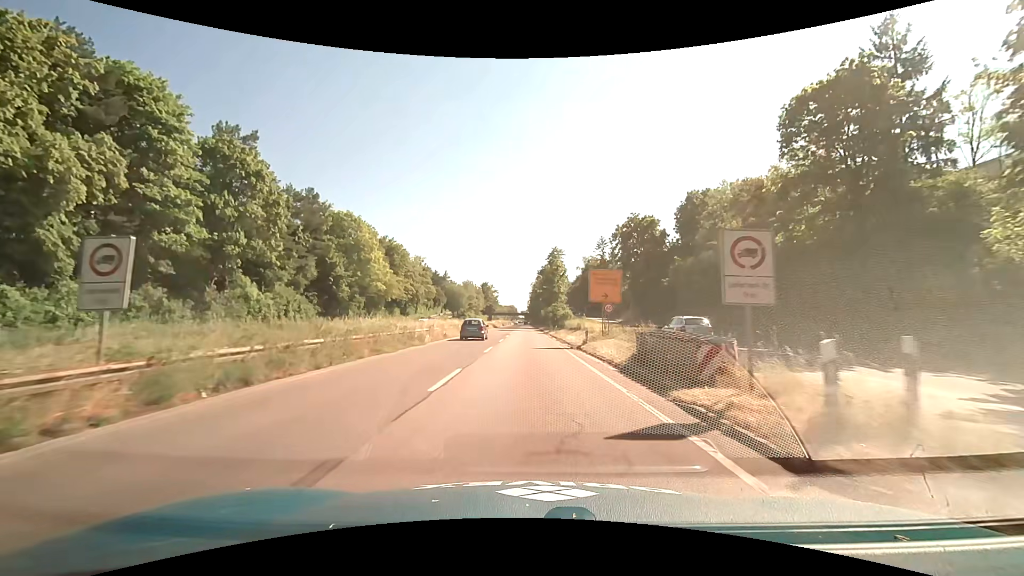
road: trunk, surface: asphalt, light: Day
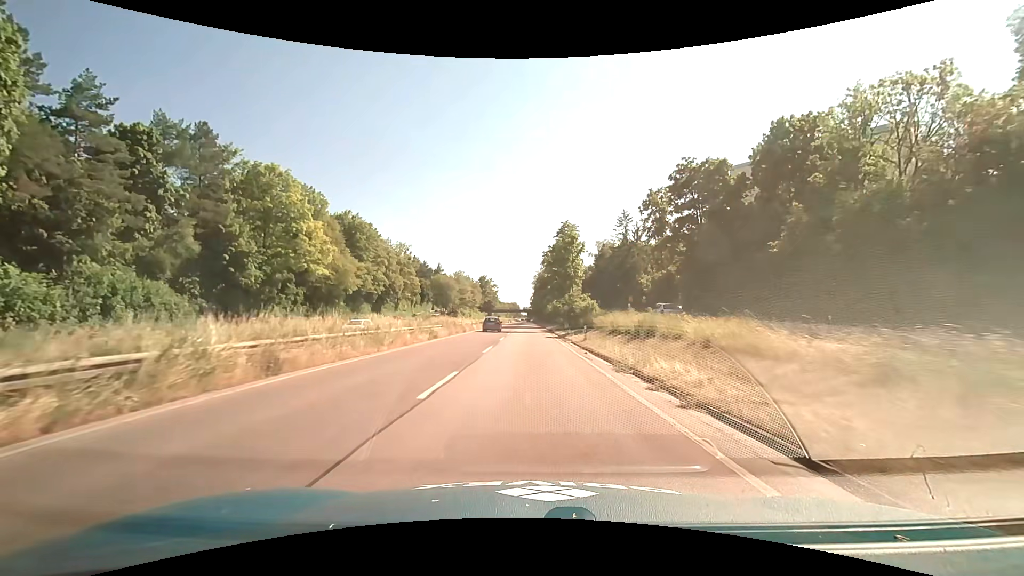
(0.0, +25.9) m; 0°
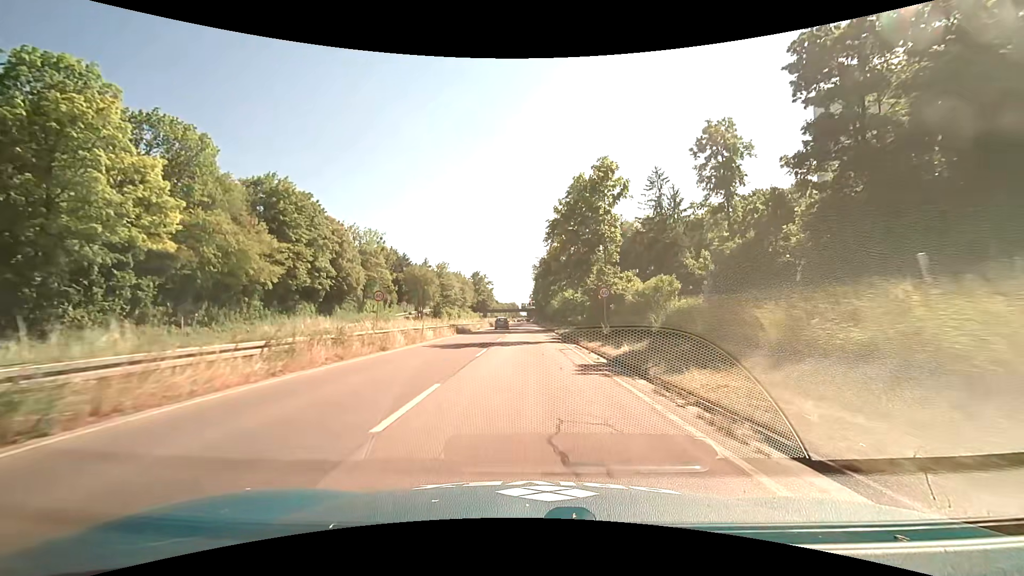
(-0.1, +26.4) m; 0°
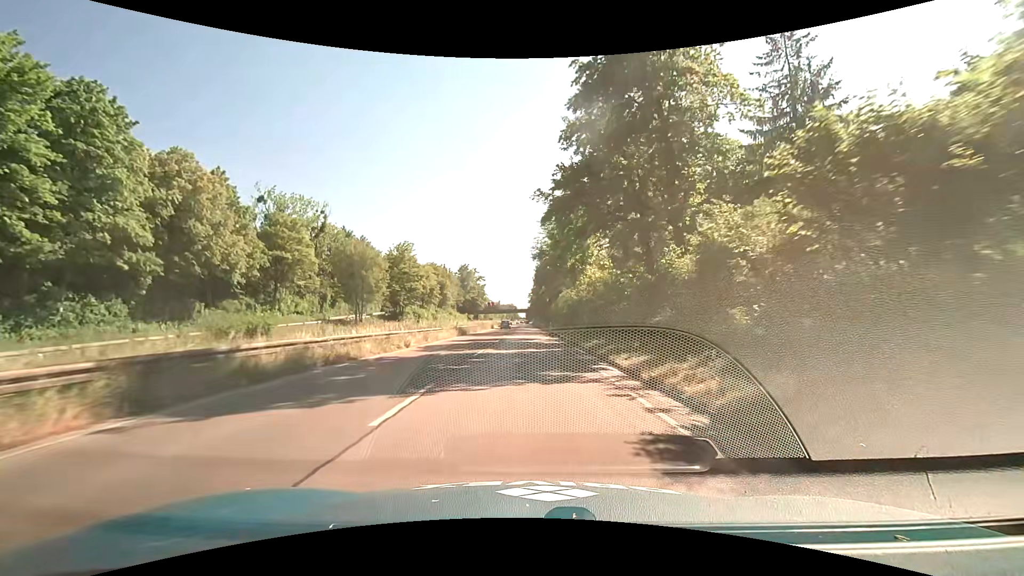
(0.0, +35.7) m; 0°
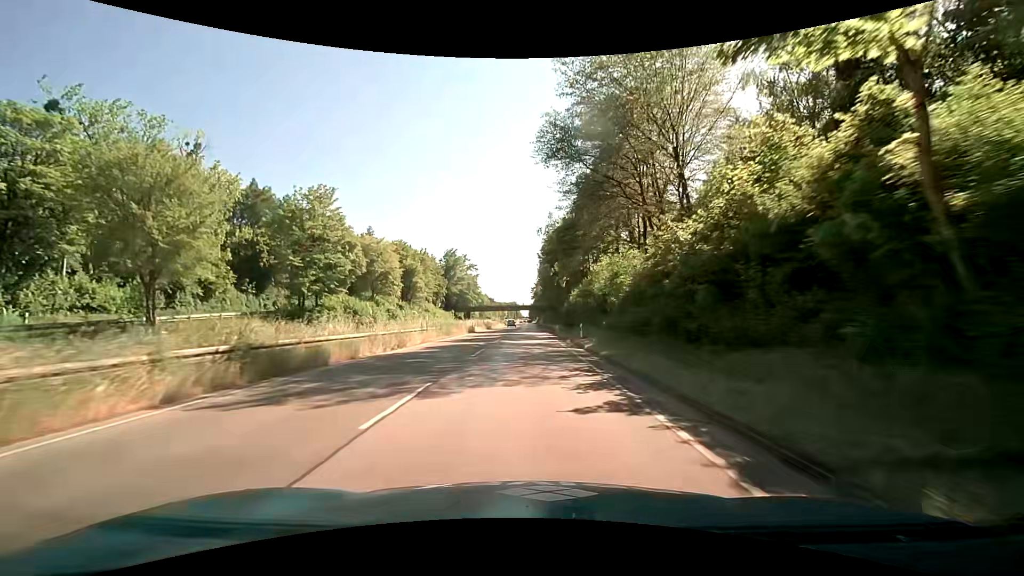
(-0.2, +36.2) m; 0°
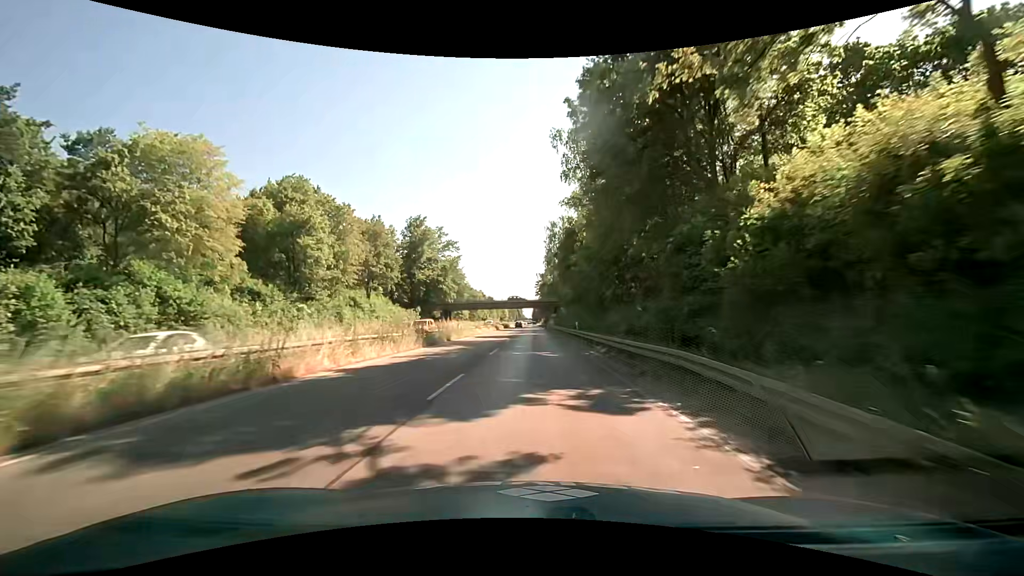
(-0.8, +45.8) m; -1°
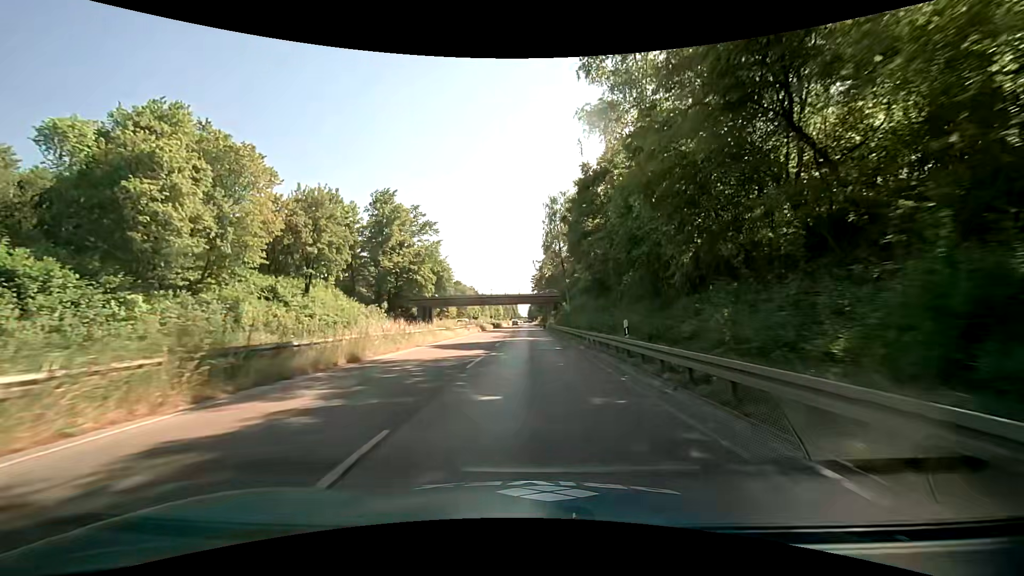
(0.0, +18.5) m; +1°
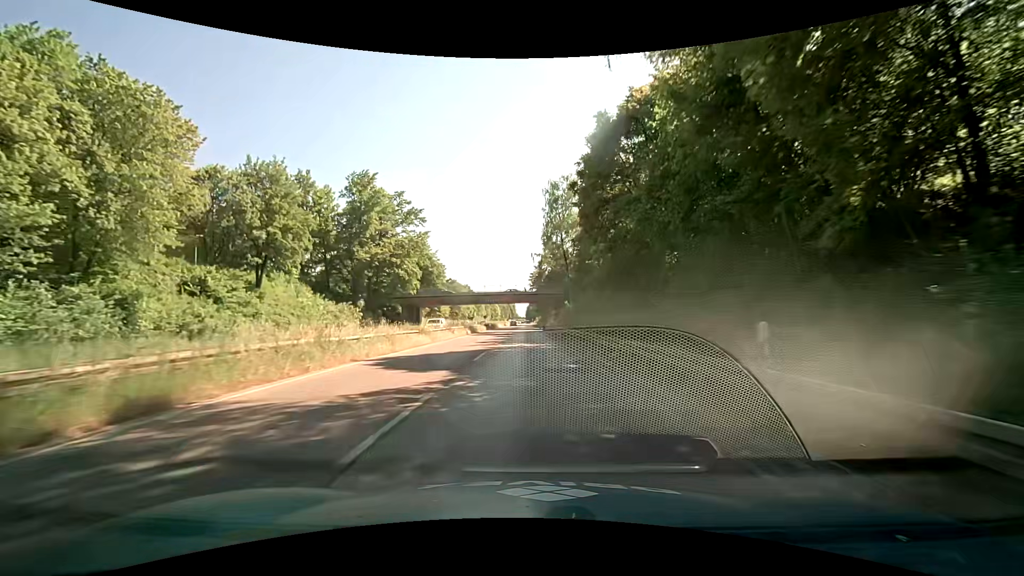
(0.0, +9.3) m; 0°
(0, +10) (0, +20) (0, +30) (0, +40) (0, +50) (0, +60) (0, +70) (0, +80) (0, +90) (0, +100) m
